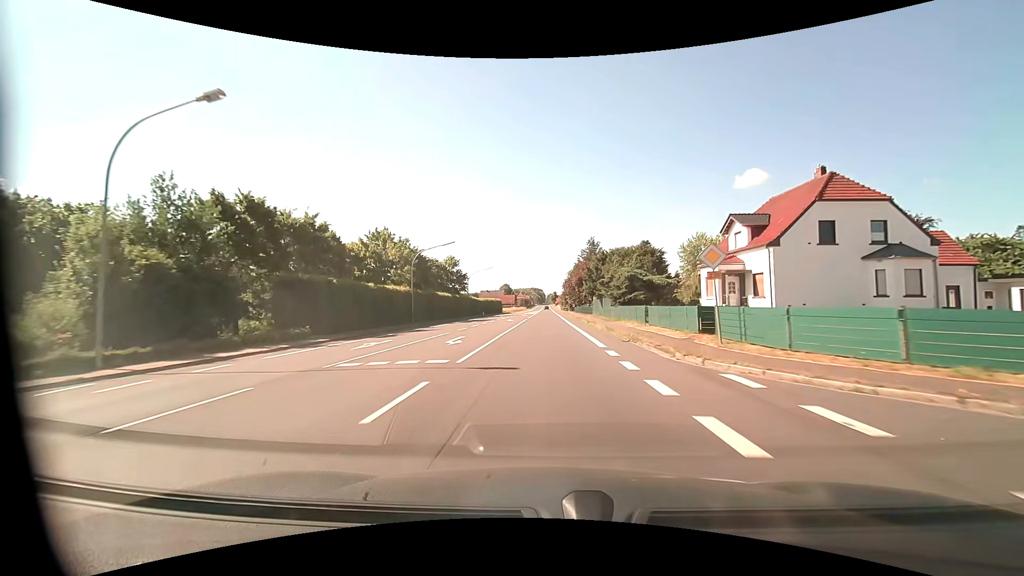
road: primary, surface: asphalt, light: Day
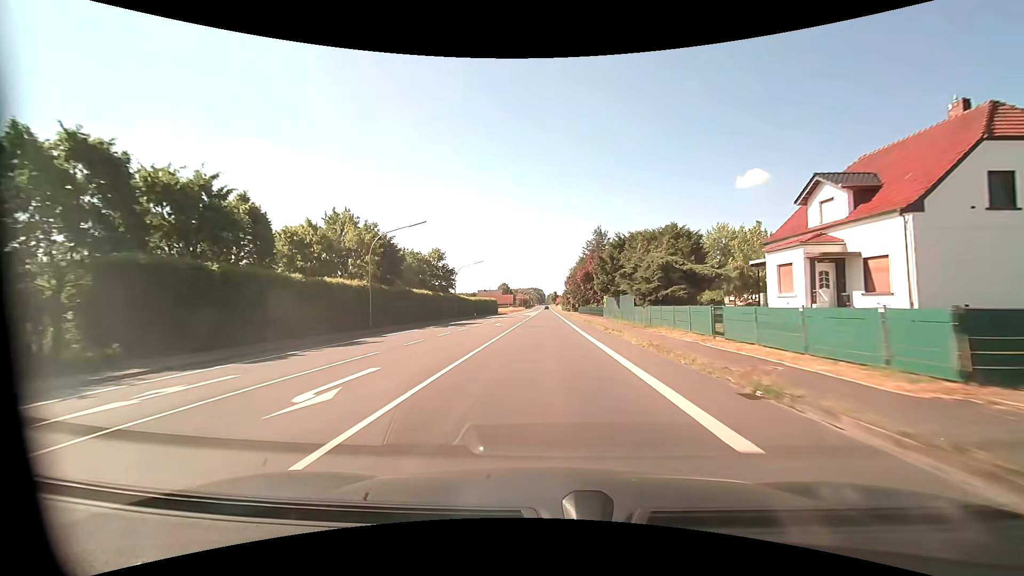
(0.0, +11.7) m; 0°
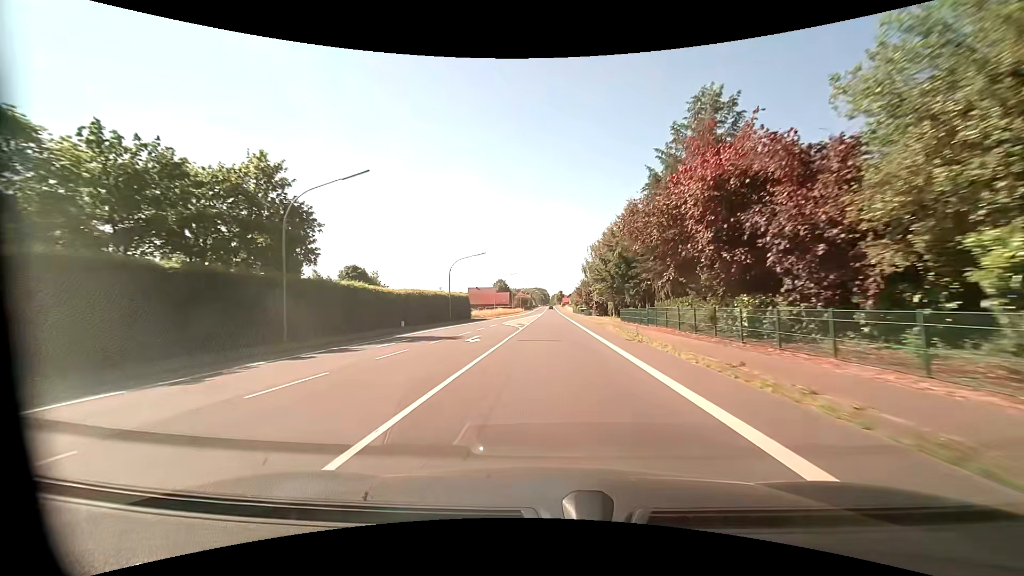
(-0.2, +47.1) m; 0°
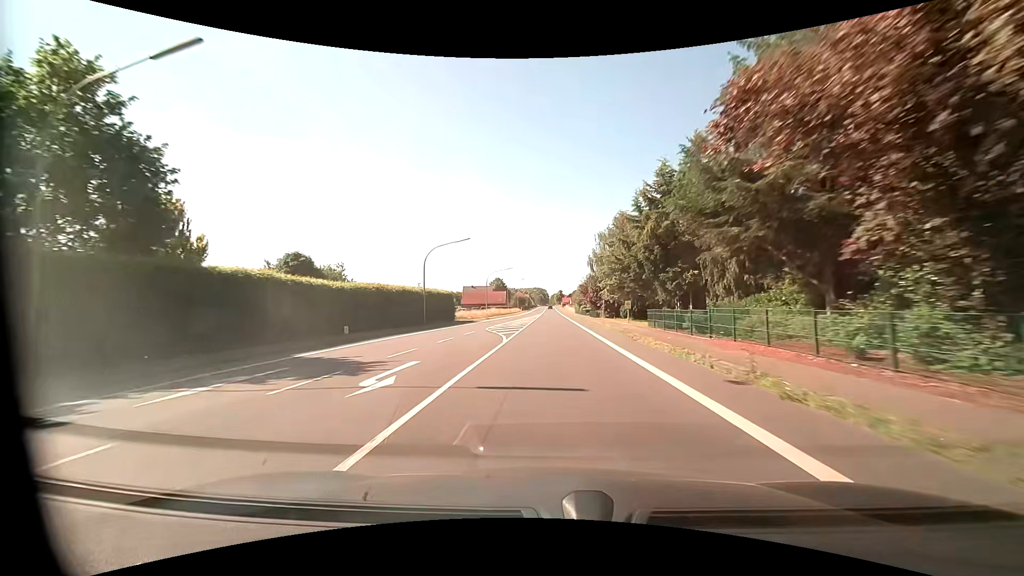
(0.0, +11.8) m; 0°
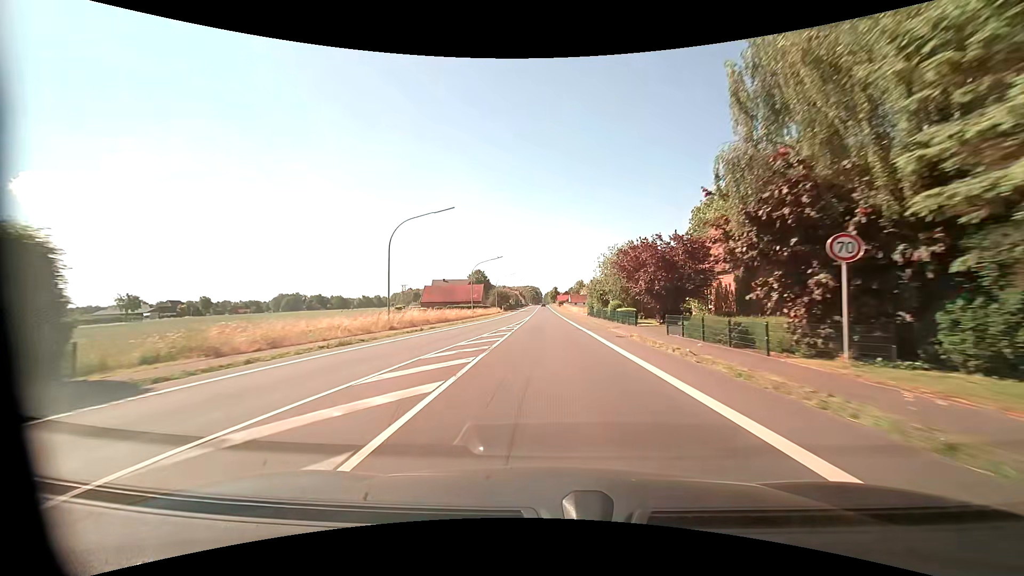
(+0.1, +47.2) m; +1°
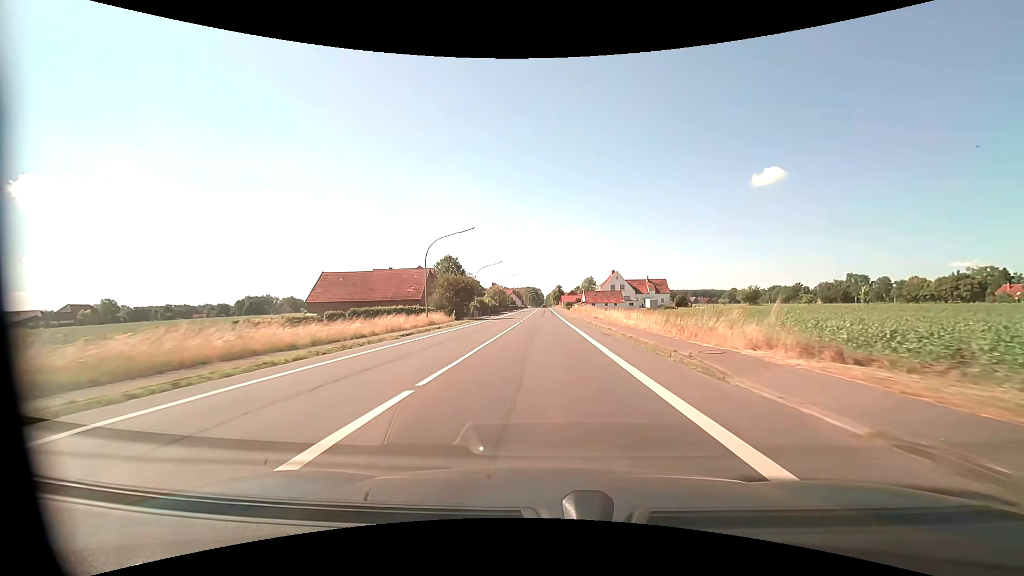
(+0.1, +58.9) m; 0°
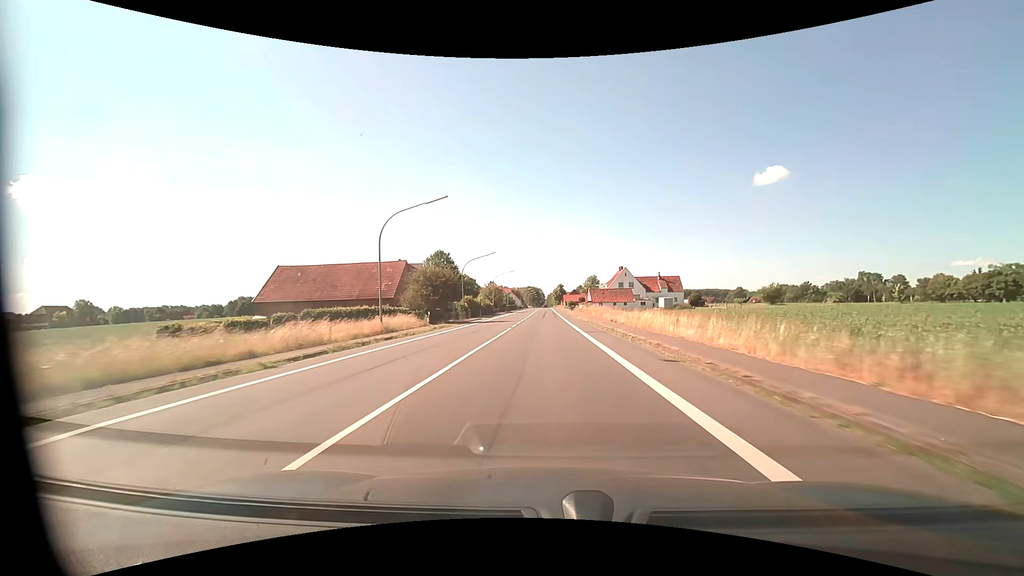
(0.0, +11.8) m; 0°
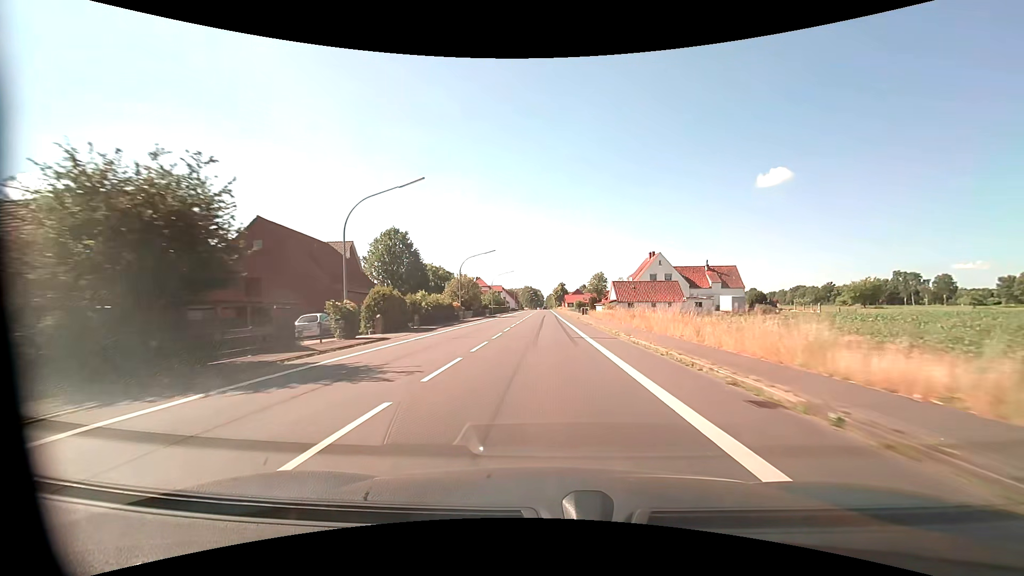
(0.0, +35.3) m; 0°
(0, +10) (0, +20) (0, +30) (0, +40) (0, +50) (0, +60) (0, +70) (0, +80) (-1, +90) (-1, +100) m
